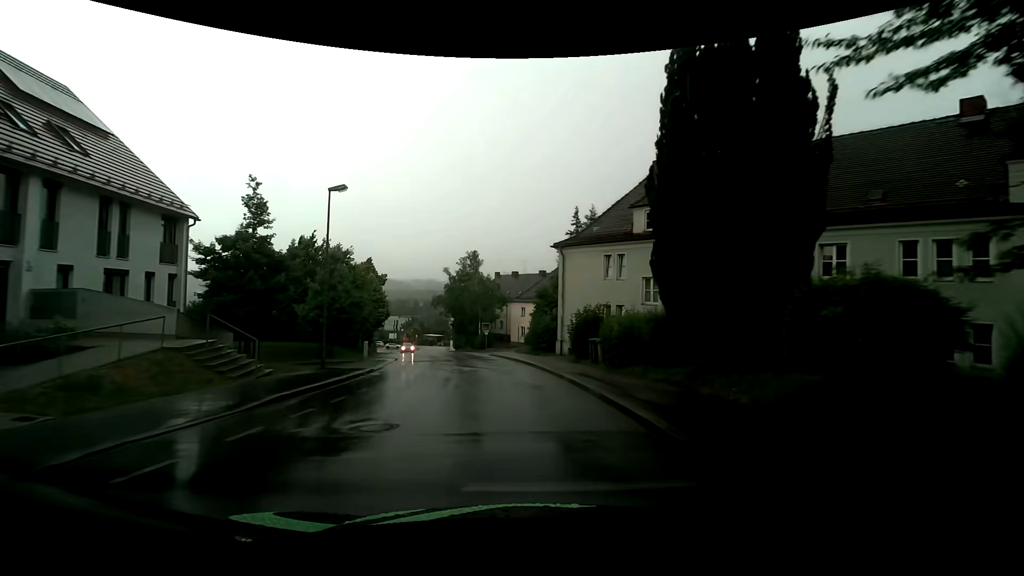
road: residential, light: Day
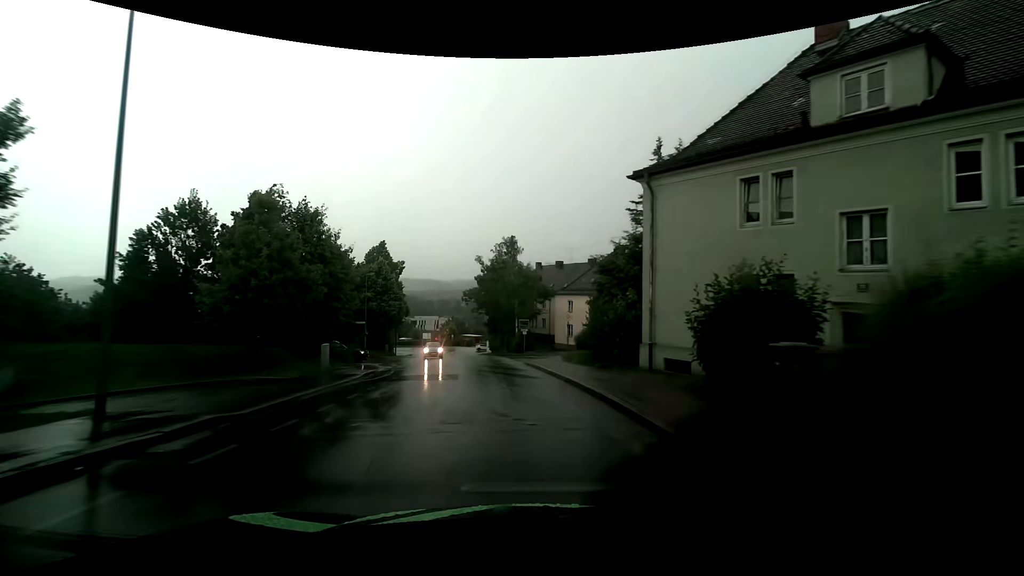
(-0.6, +13.4) m; -6°
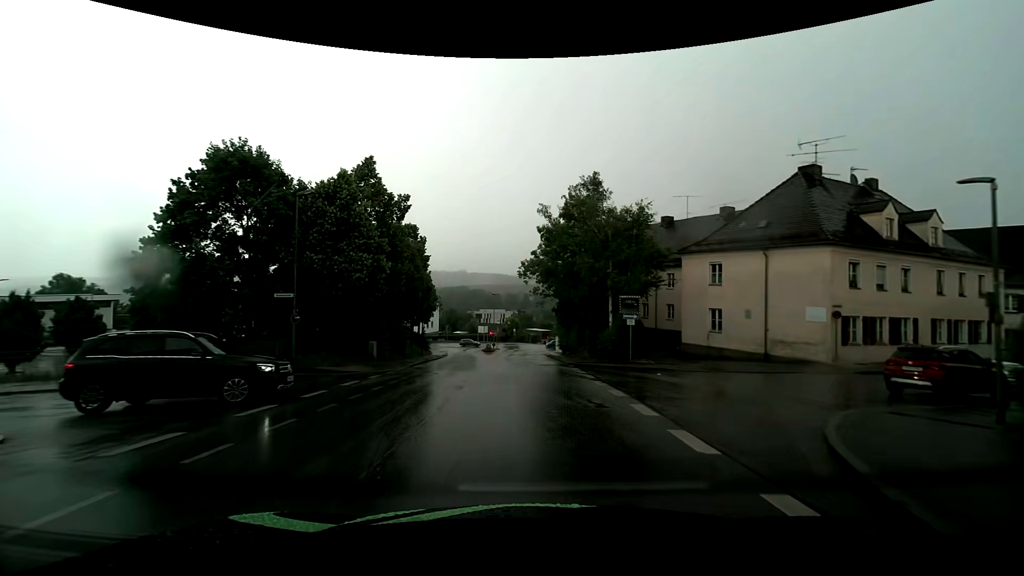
(-1.9, +26.3) m; -7°
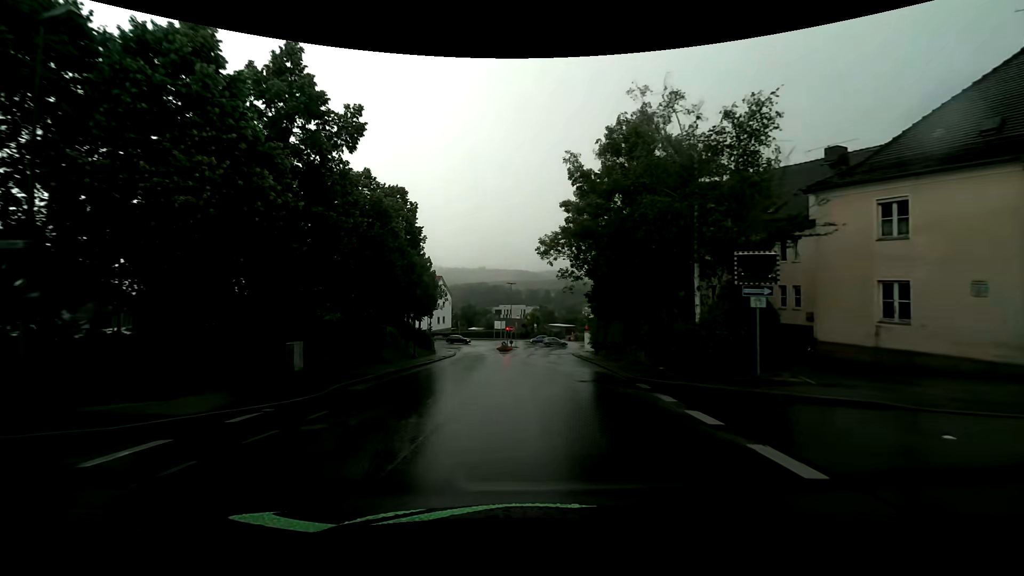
(-0.4, +12.8) m; -3°
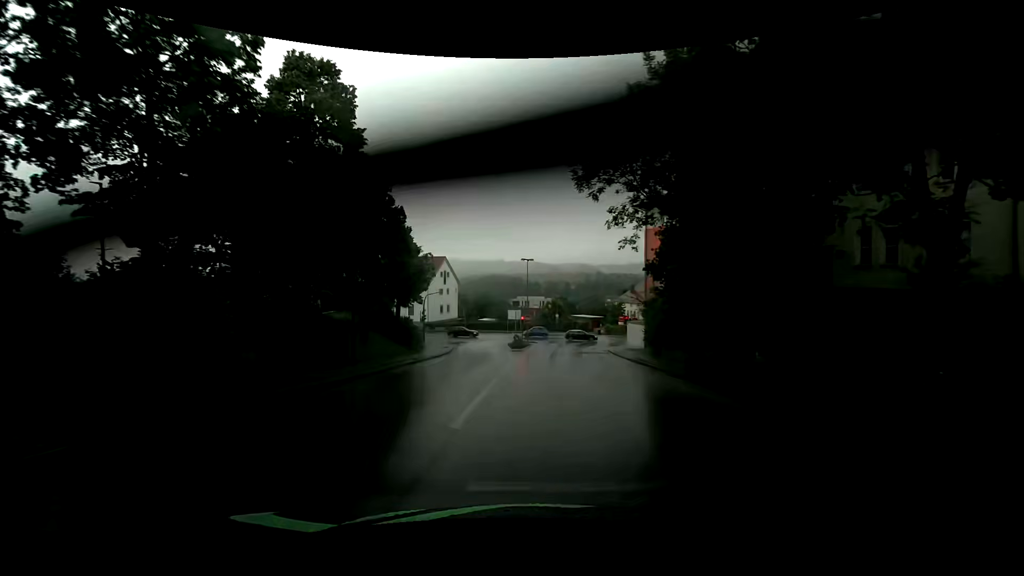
(-0.4, +17.8) m; -2°
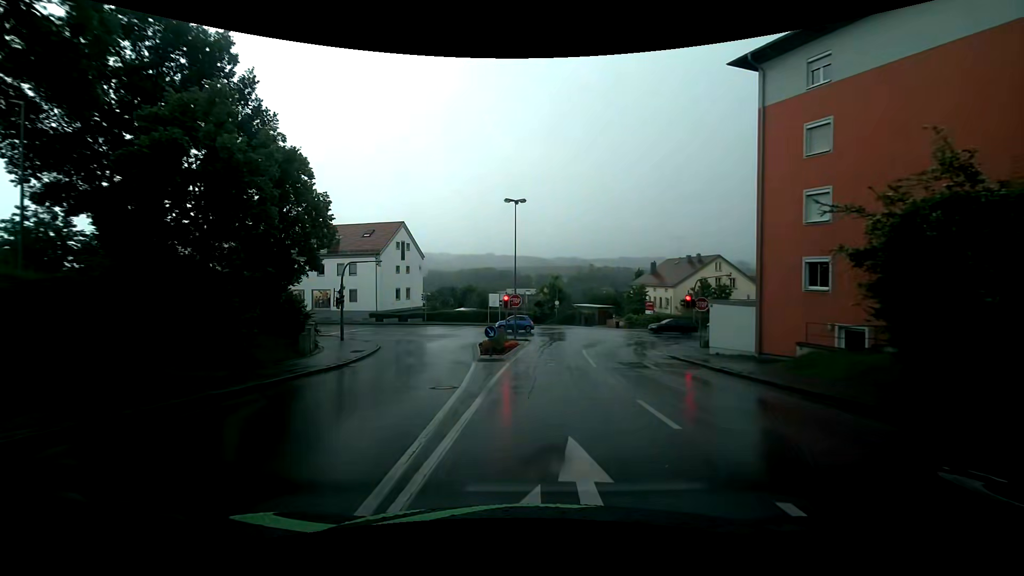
(-0.2, +24.6) m; -1°
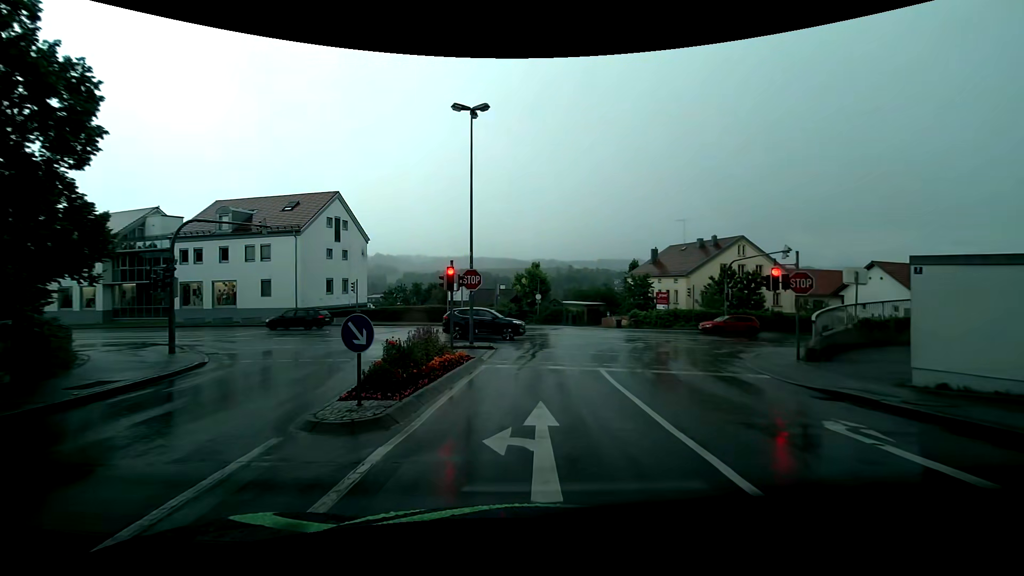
(+0.7, +14.9) m; +4°
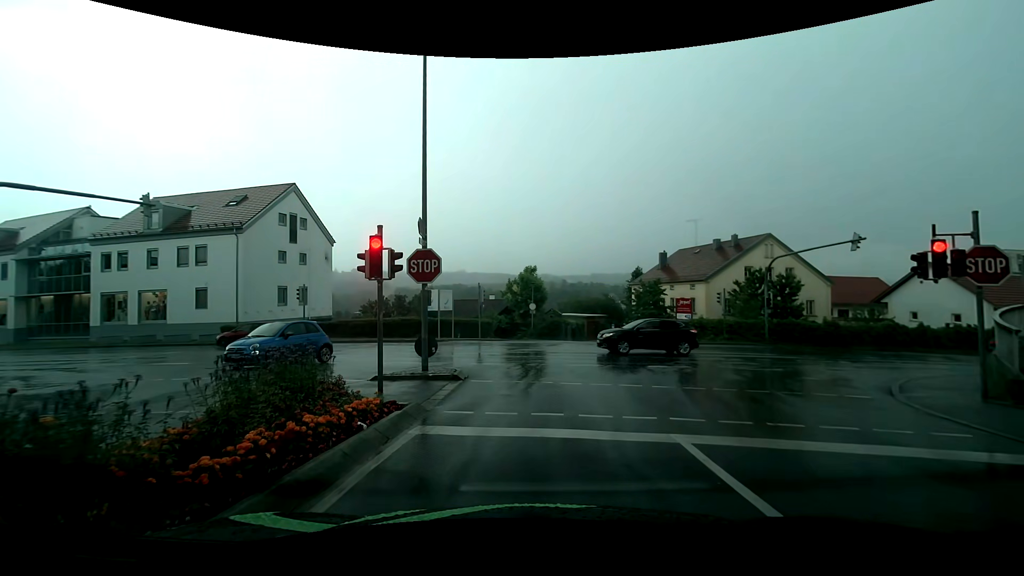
(0.0, +7.8) m; -1°
(0, +10) (-1, +20) (-8, +27) (-17, +29) (-27, +31) (-37, +33) (-47, +35) (-56, +39) (-66, +42) (-75, +46) m
